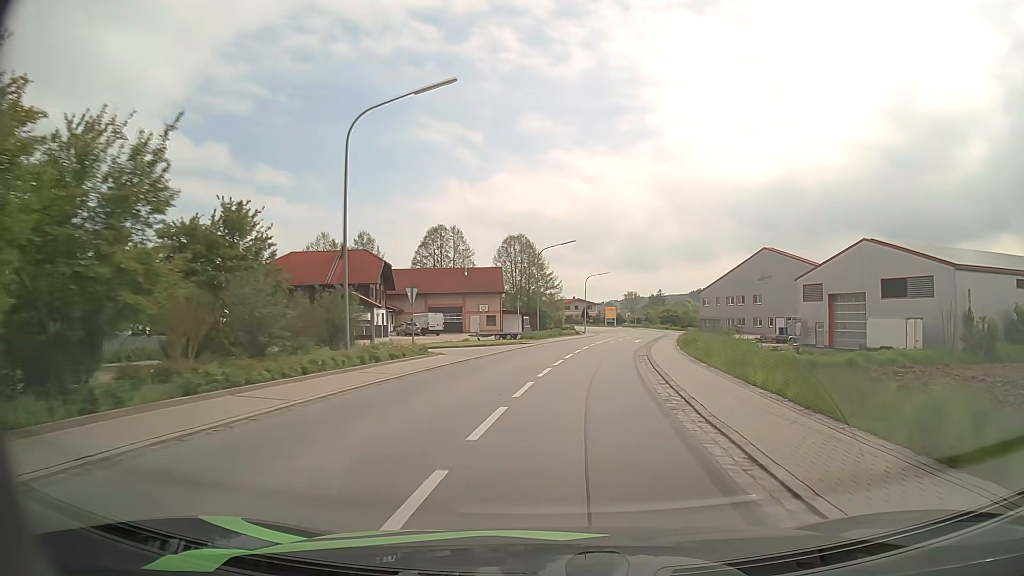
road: secondary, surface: asphalt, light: Day
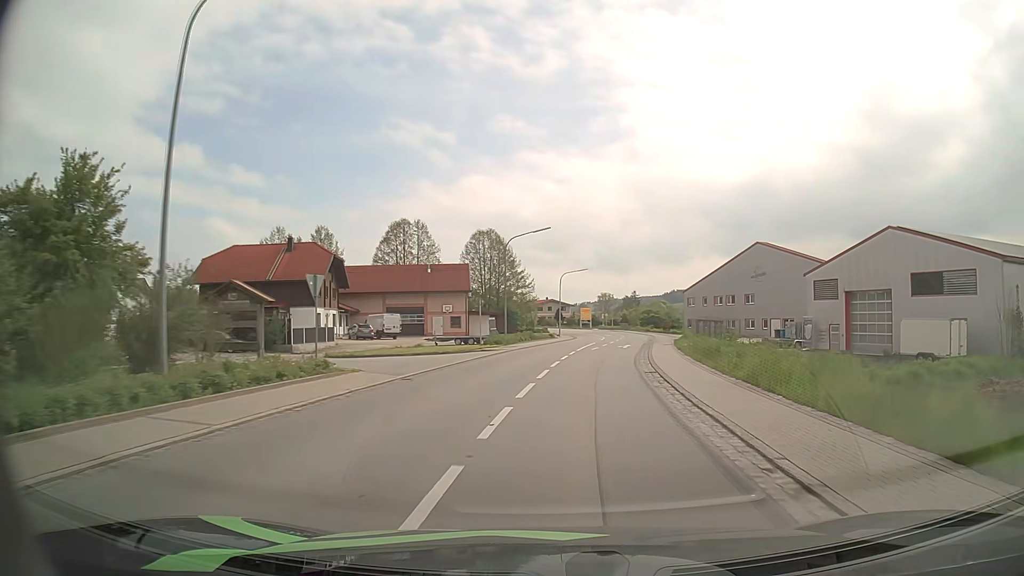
(+0.2, +8.7) m; +2°
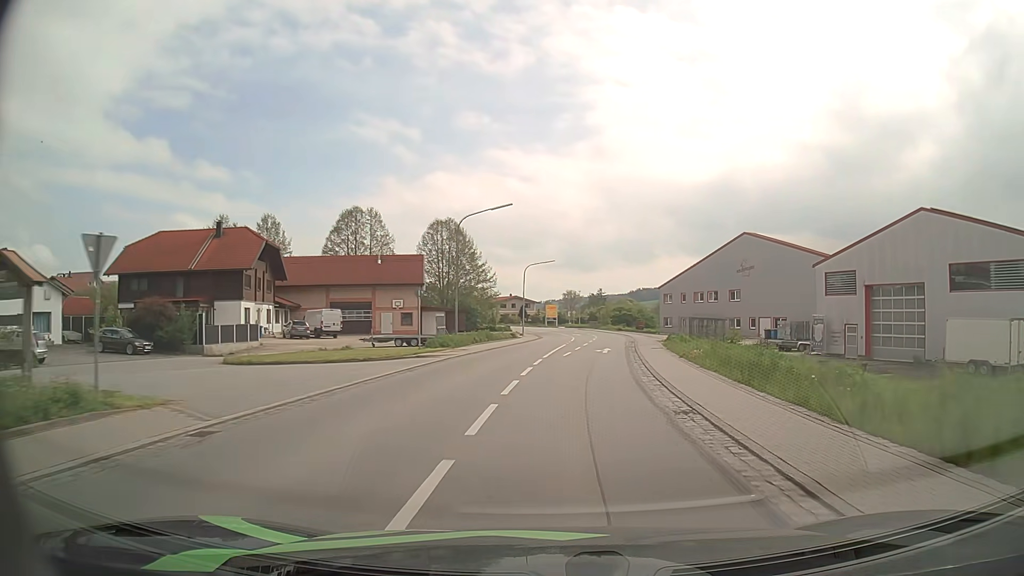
(+0.2, +8.8) m; +3°
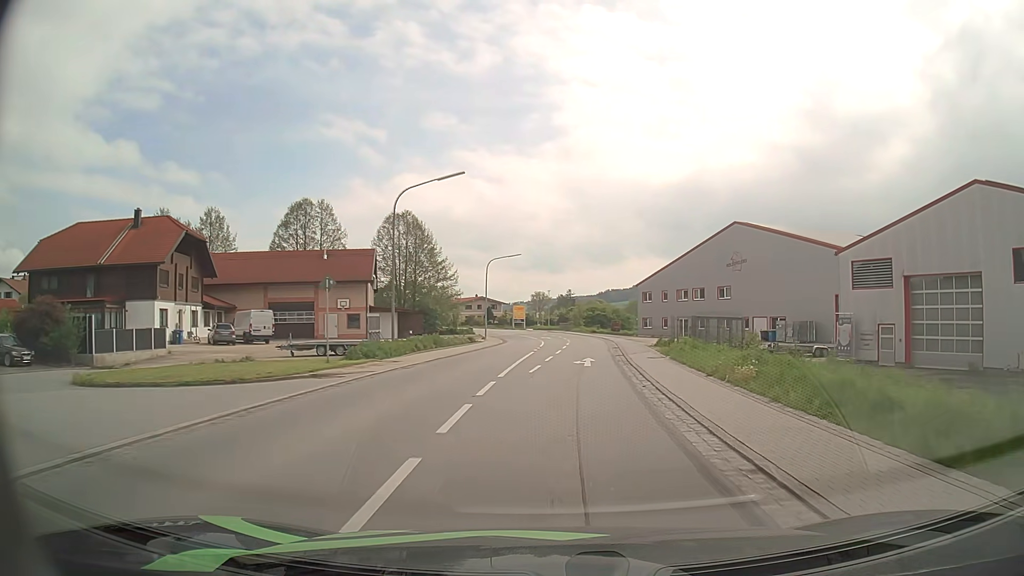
(+0.2, +8.8) m; +2°
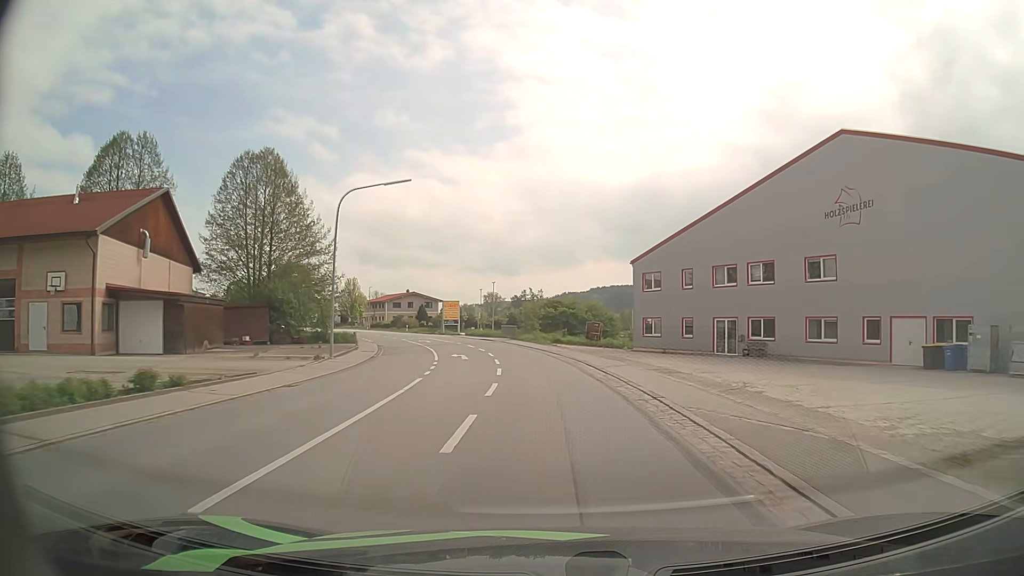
(+1.8, +35.6) m; +4°
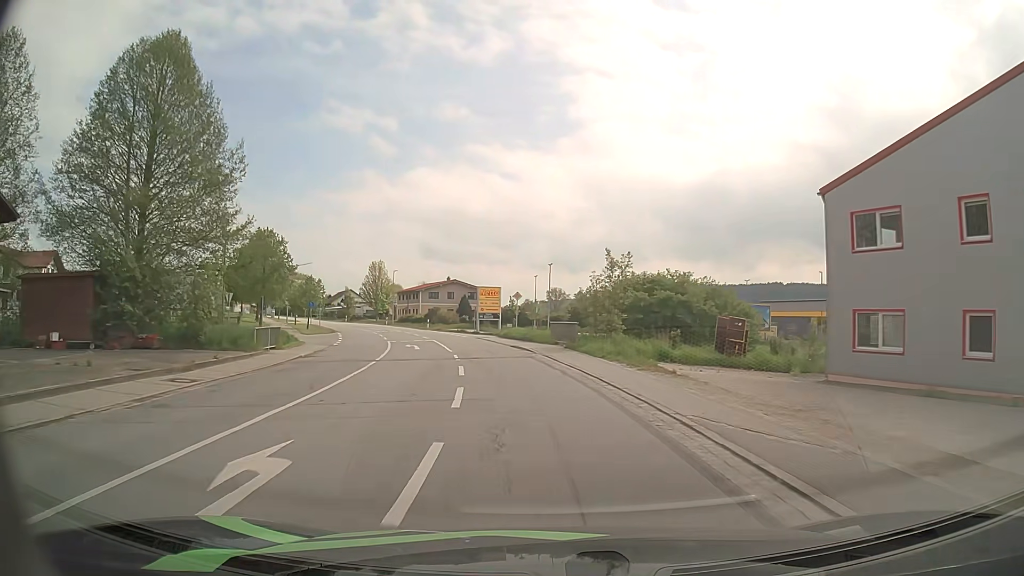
(-0.9, +26.9) m; -5°
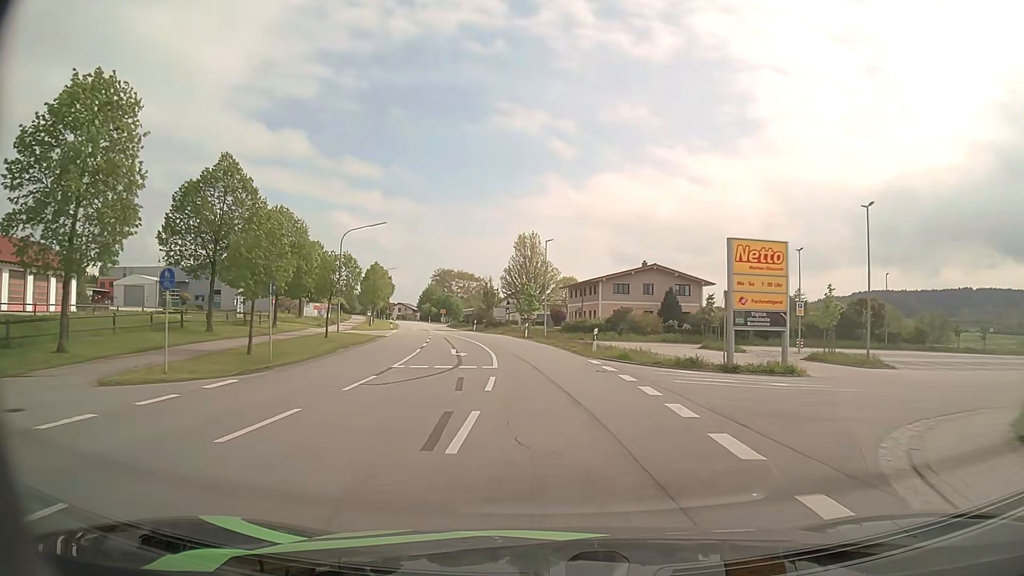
(-6.3, +43.4) m; -17°
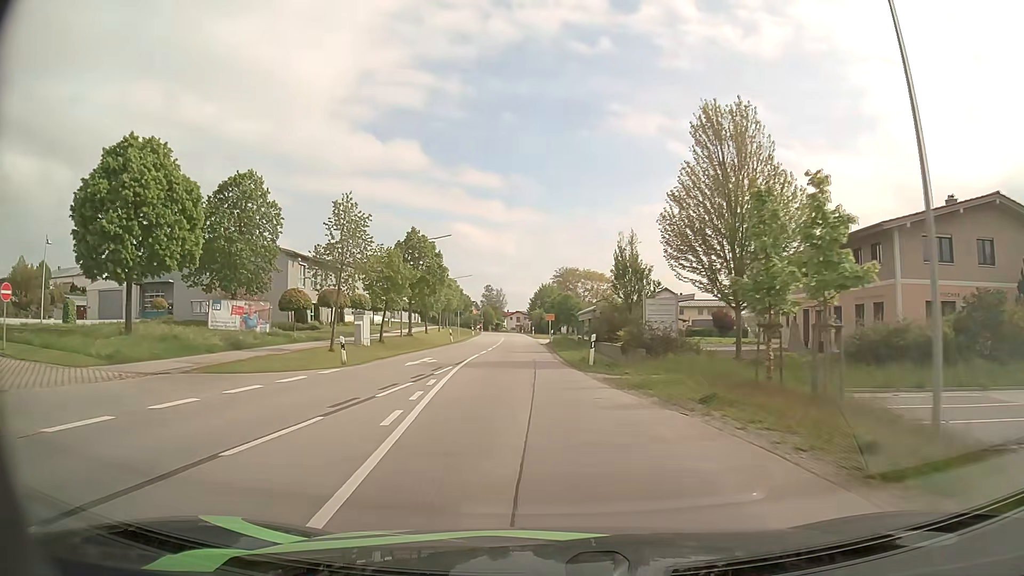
(-4.0, +45.1) m; -11°
(0, +10) (-1, +20) (-1, +30) (-1, +40) (-2, +50) (-3, +60) (-3, +70) (-4, +80) (-5, +90) (-6, +100) m
